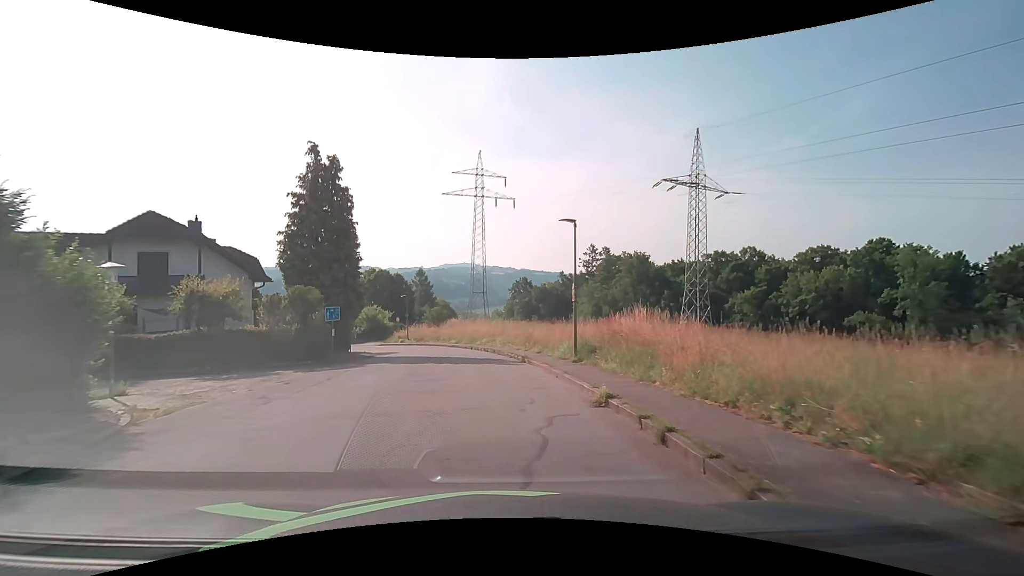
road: residential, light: Day
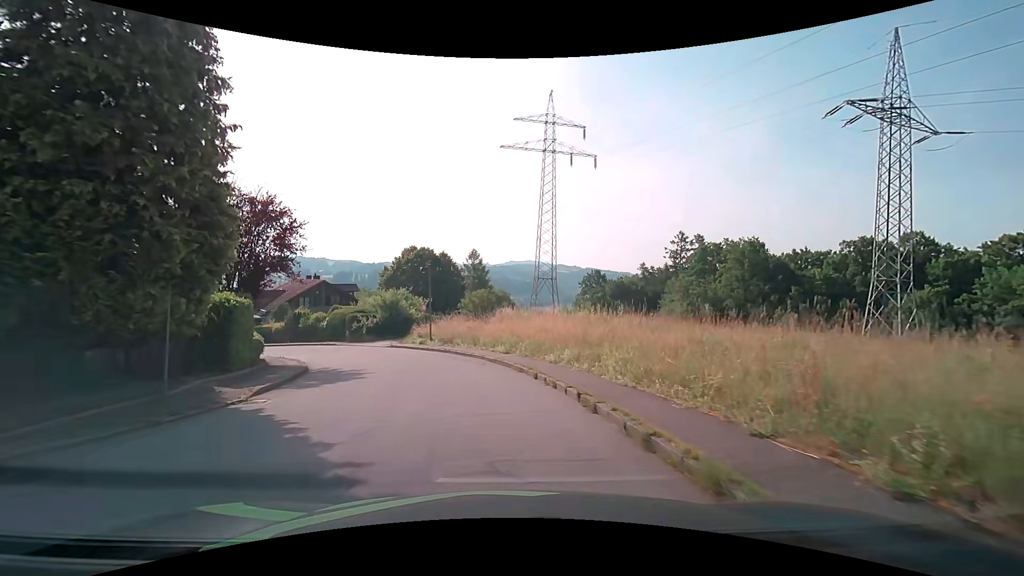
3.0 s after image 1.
(-1.3, +21.8) m; -7°
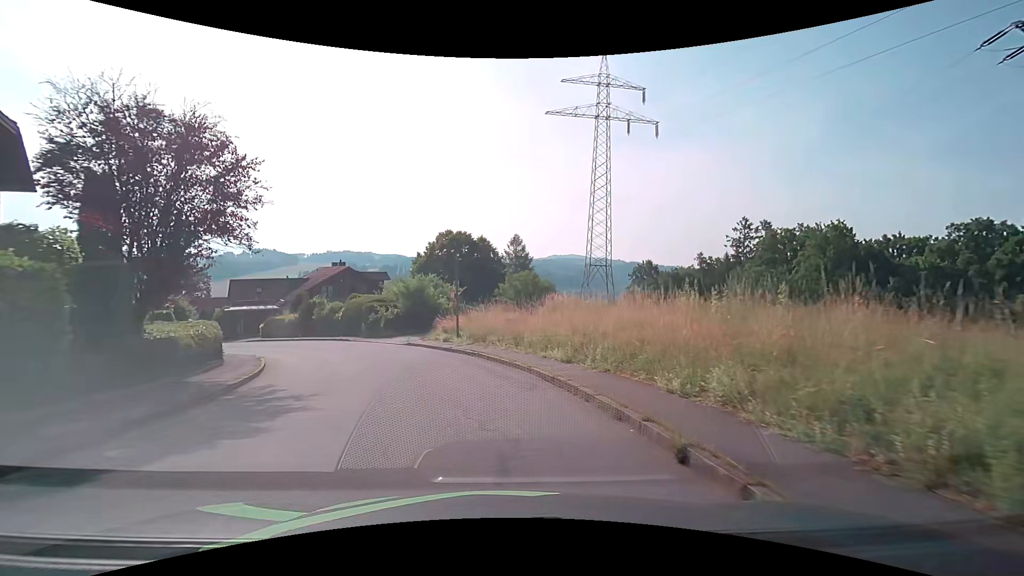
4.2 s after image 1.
(-0.3, +8.4) m; -5°
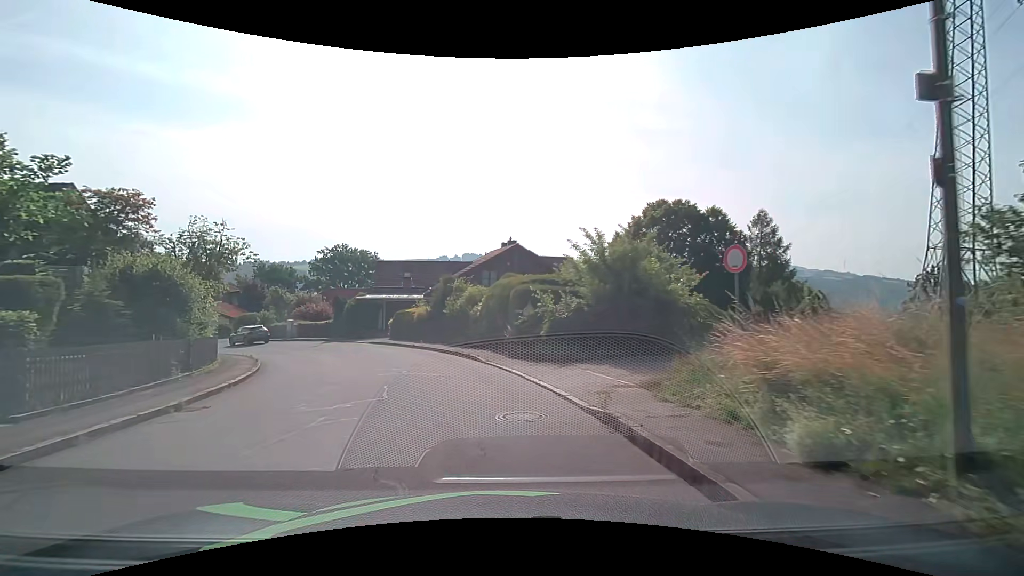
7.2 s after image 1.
(-3.3, +19.7) m; -22°
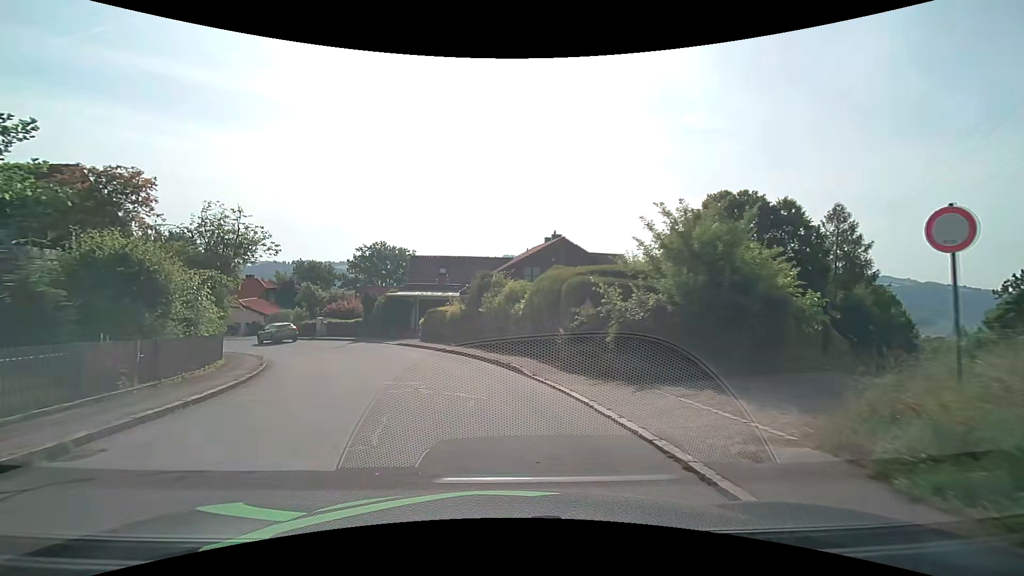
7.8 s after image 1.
(-0.2, +3.8) m; -5°
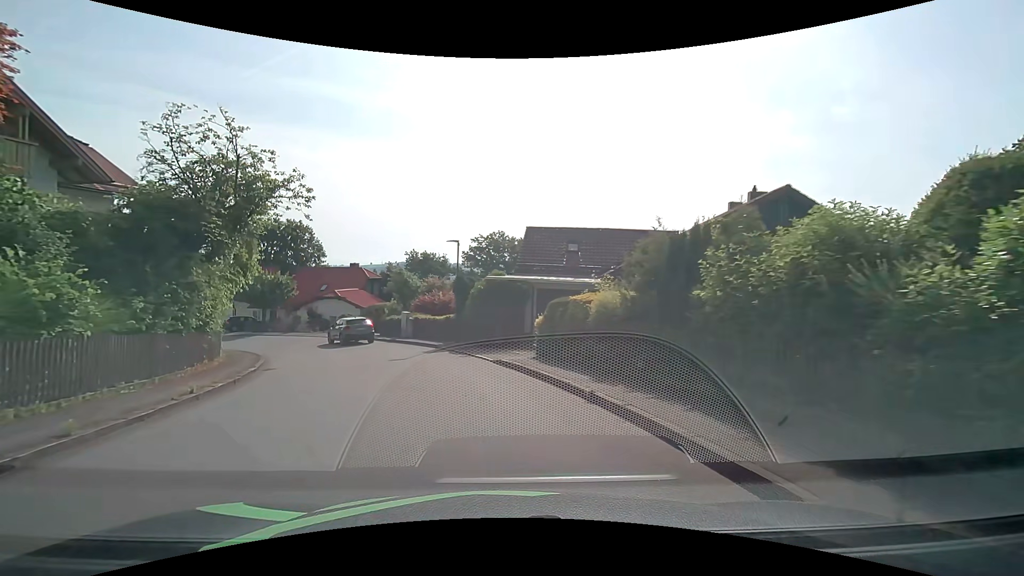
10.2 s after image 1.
(-1.5, +13.2) m; -14°
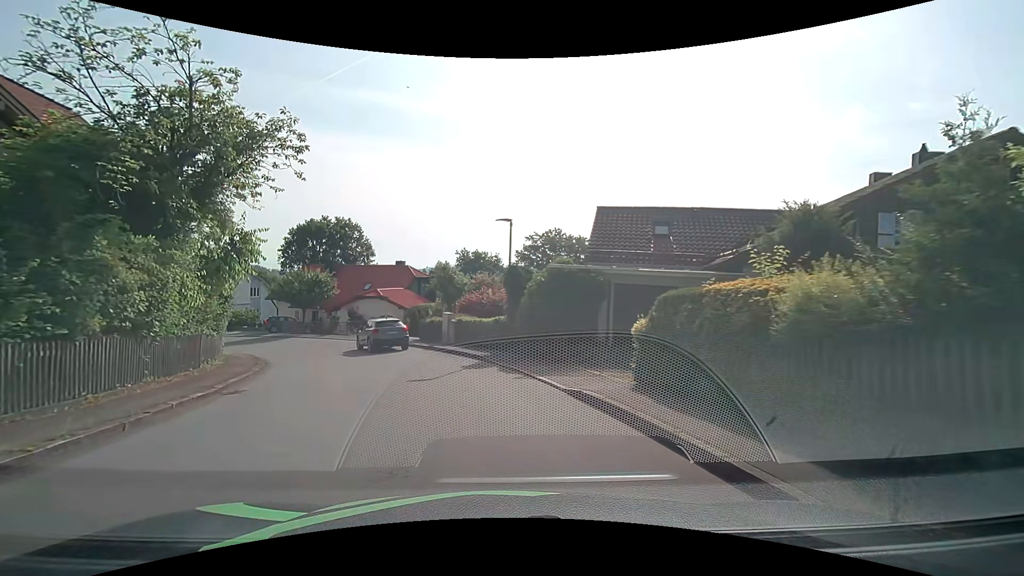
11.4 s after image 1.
(-0.3, +5.8) m; -6°
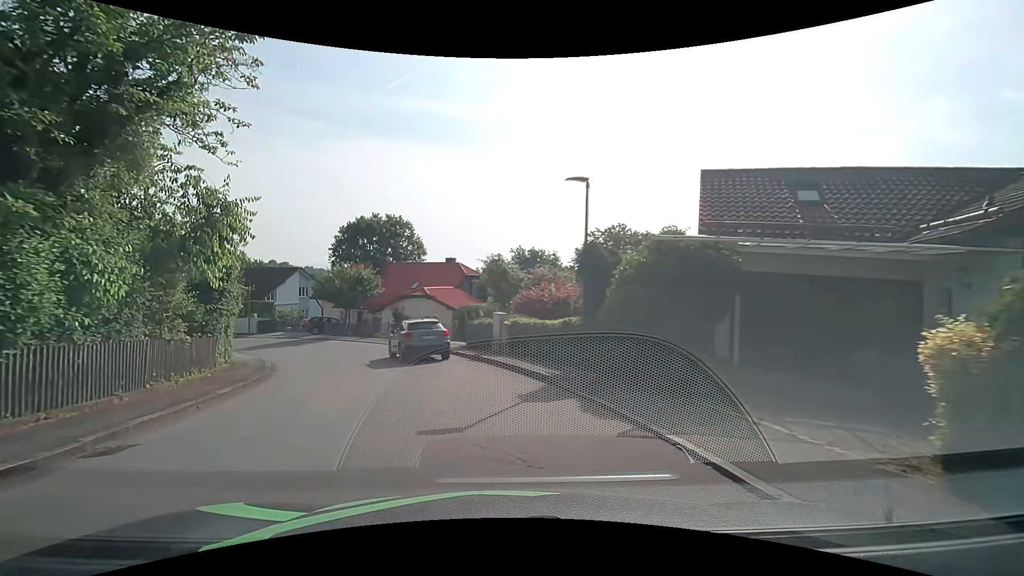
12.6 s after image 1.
(-0.3, +5.5) m; -7°
